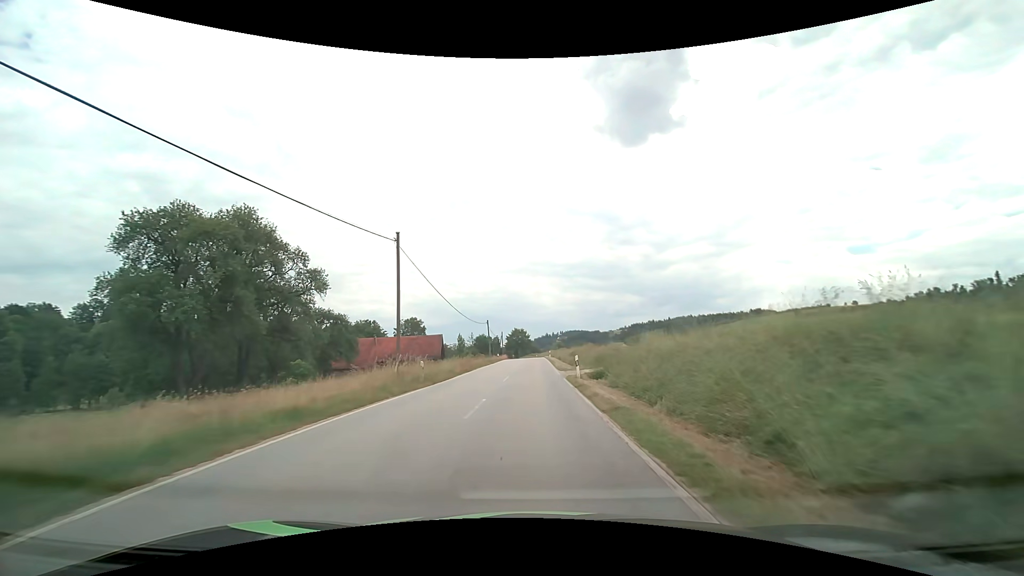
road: secondary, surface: asphalt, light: Day
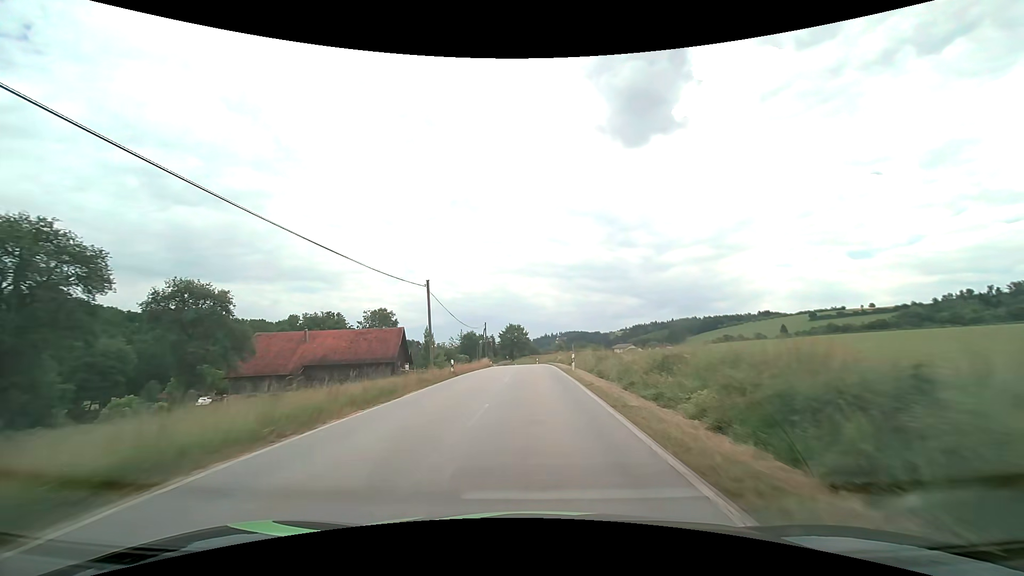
(-0.1, +37.8) m; 0°
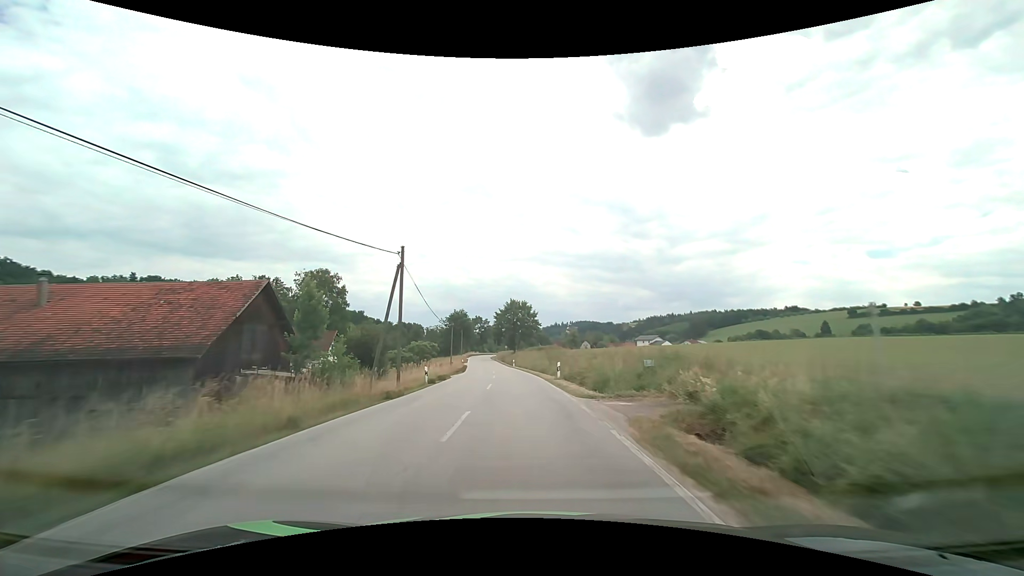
(-0.2, +48.9) m; -1°
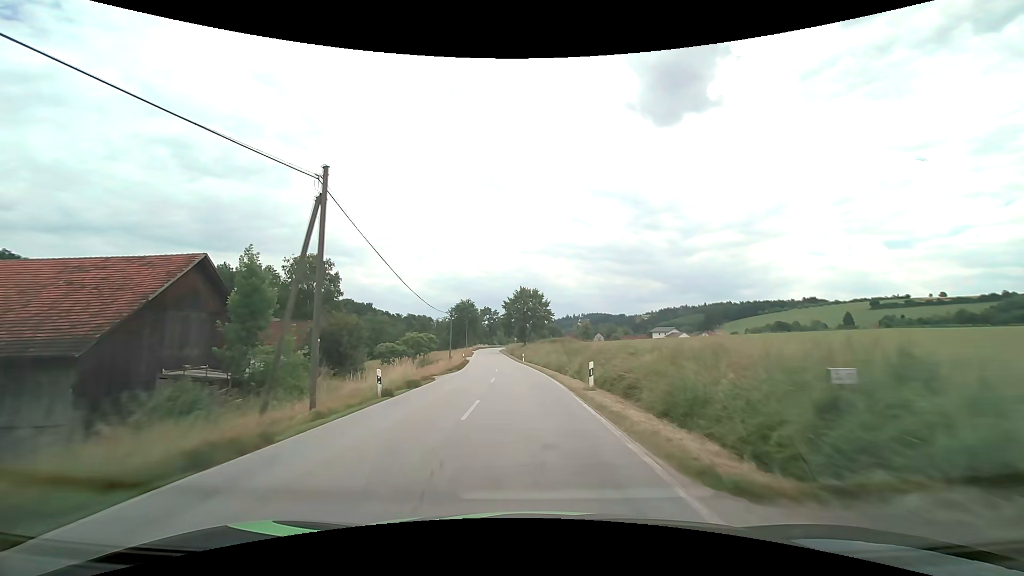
(-0.1, +9.8) m; -1°
